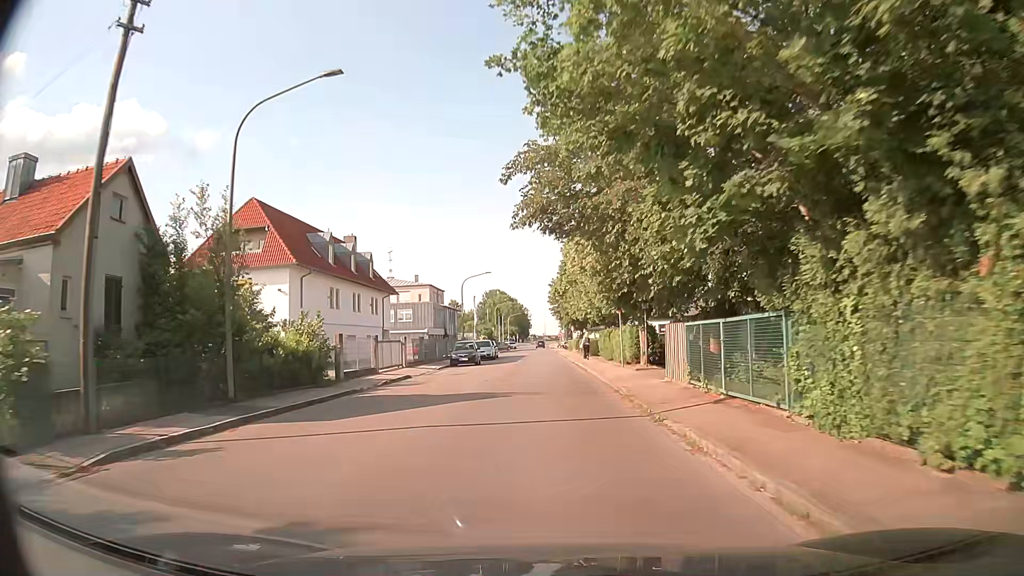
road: residential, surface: asphalt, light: Day
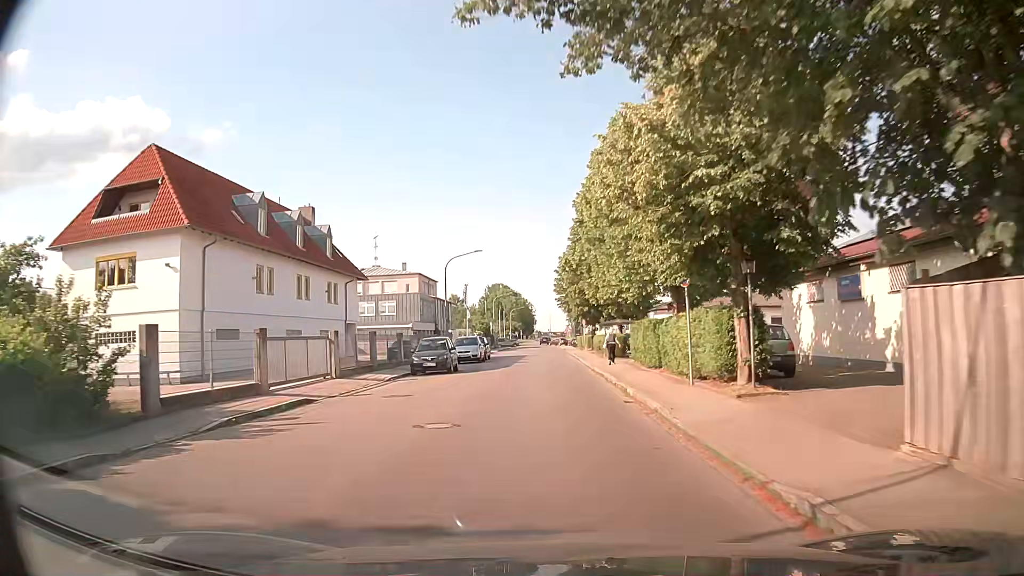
(-0.1, +13.0) m; -1°
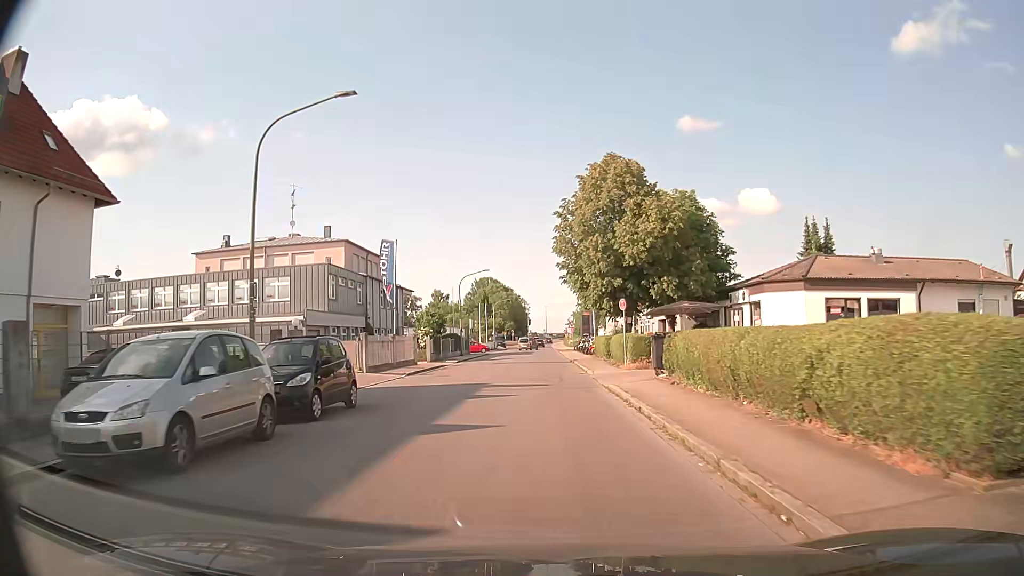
(0.0, +32.5) m; +1°
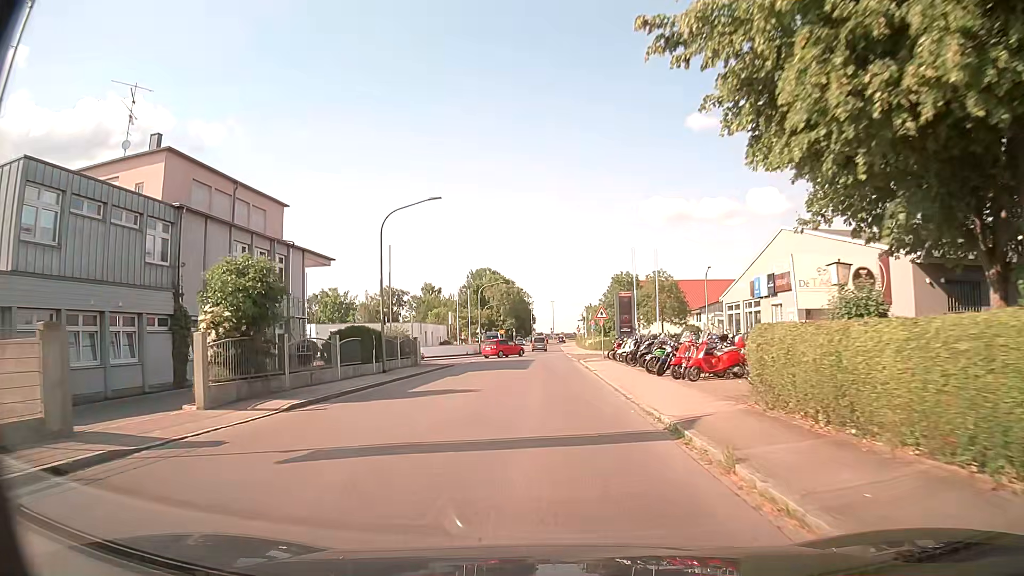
(-0.3, +31.5) m; -1°
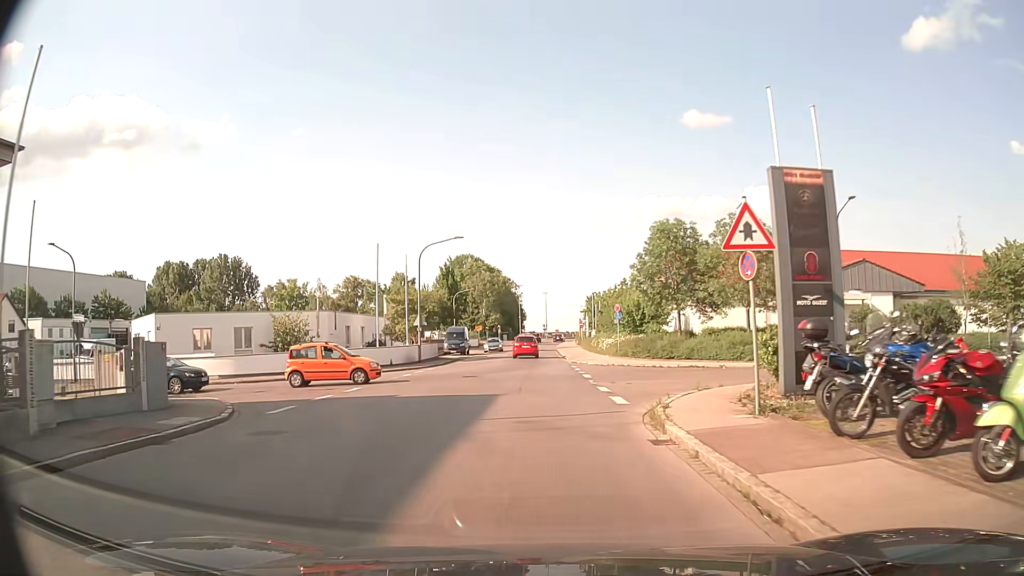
(+0.2, +30.6) m; +1°
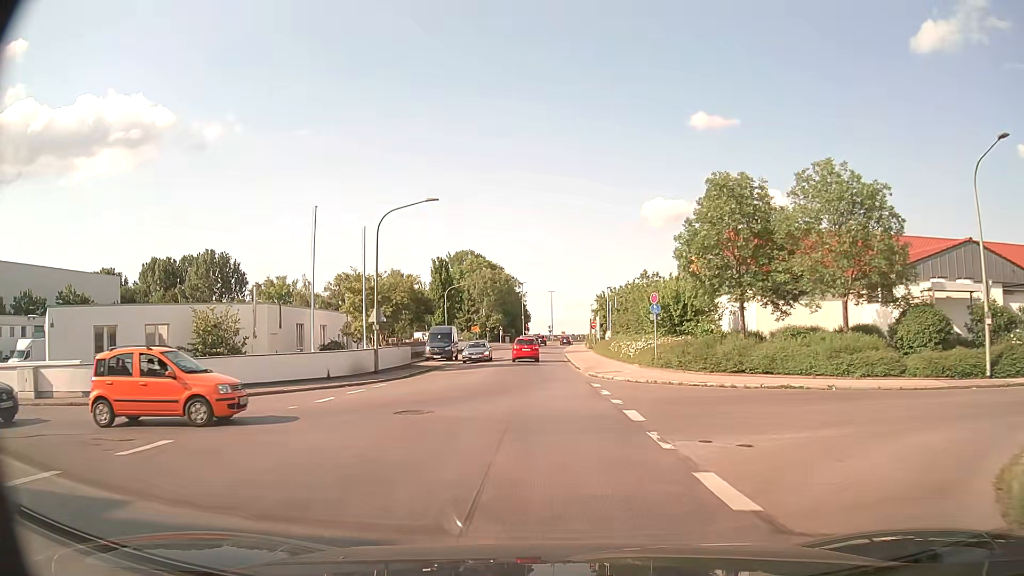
(-0.1, +11.9) m; -1°
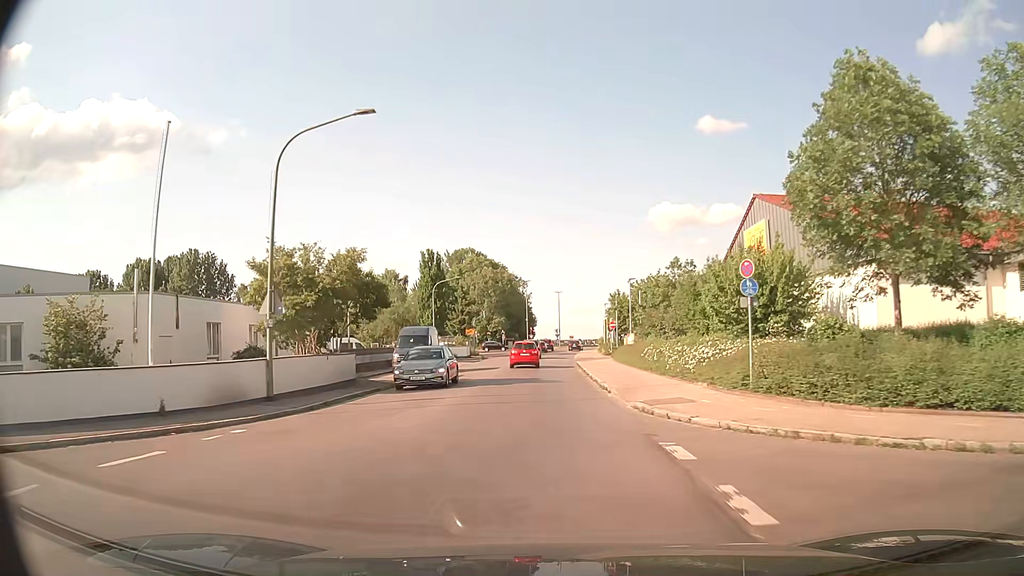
(0.0, +12.6) m; 0°
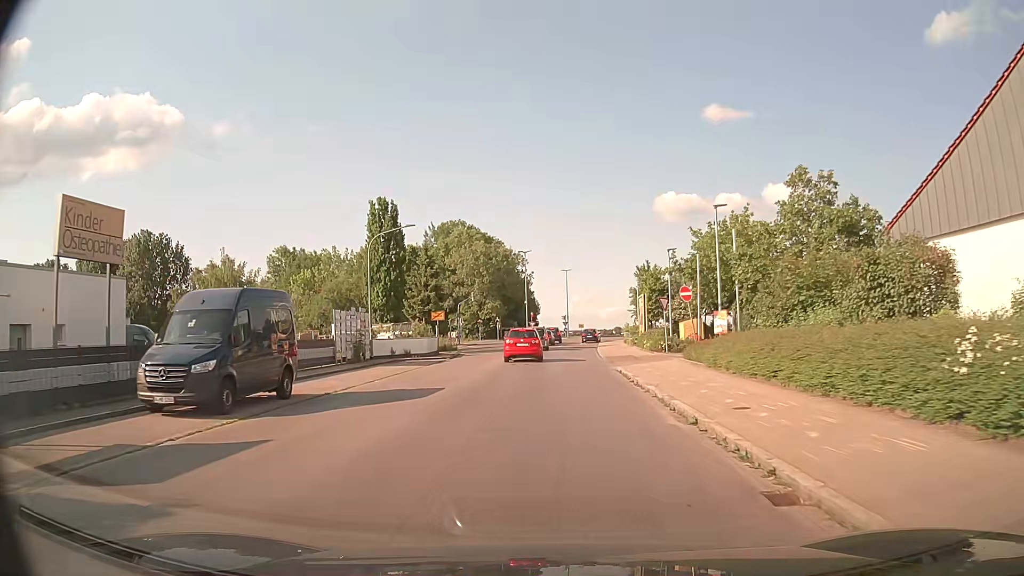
(-0.1, +24.8) m; 0°
